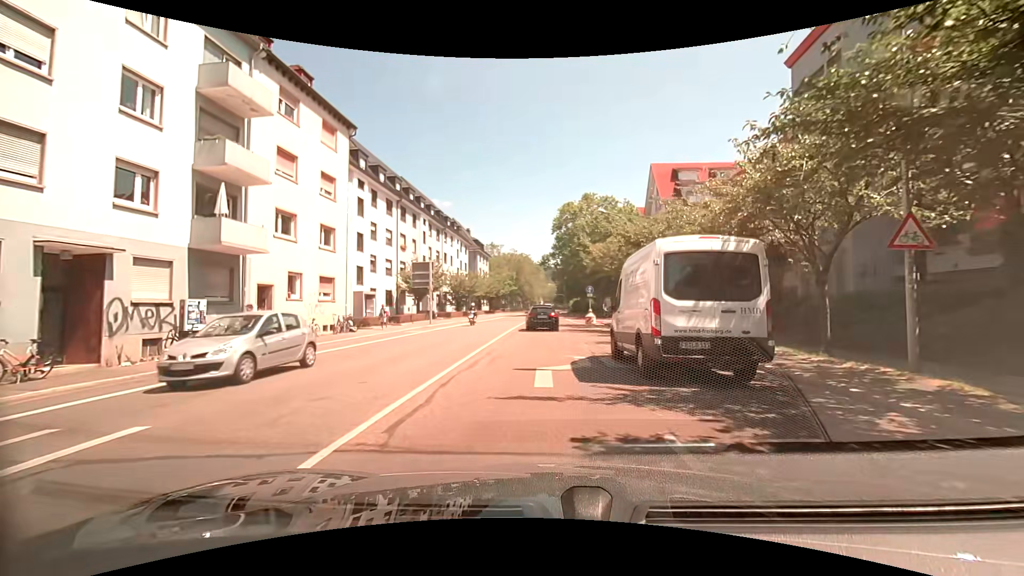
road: secondary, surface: asphalt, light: Day
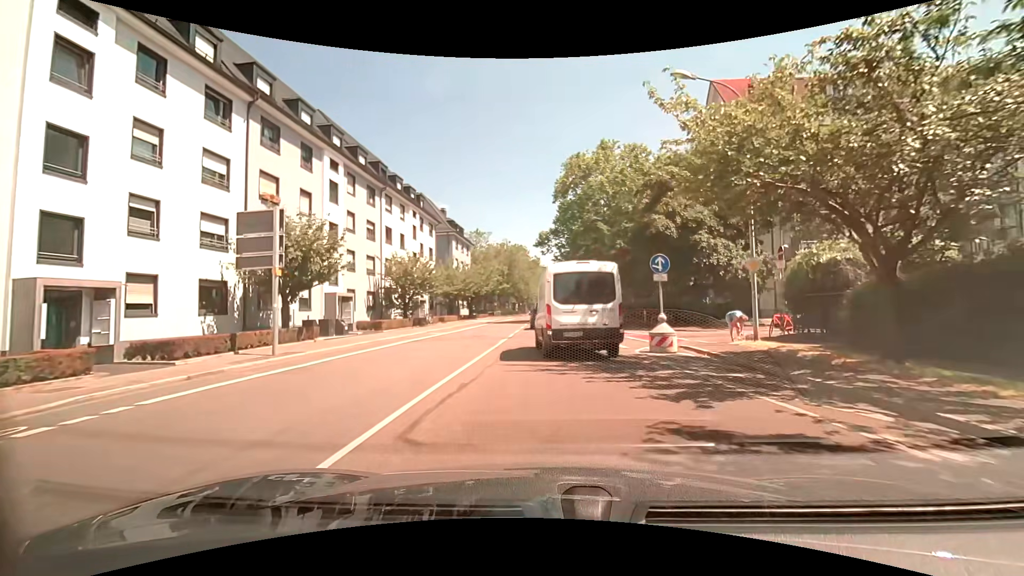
(-0.1, +24.3) m; 0°
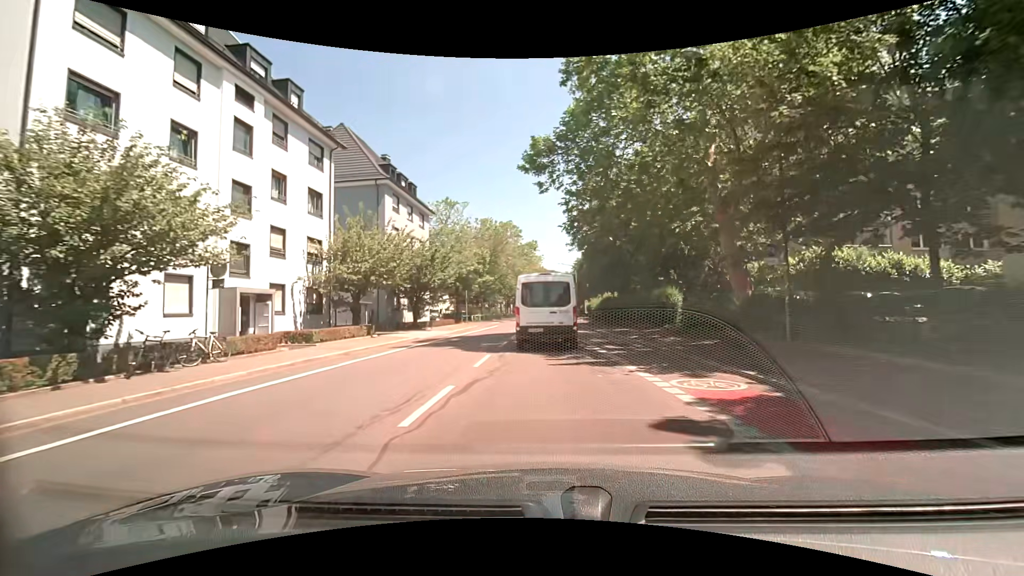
(-0.1, +29.1) m; 0°
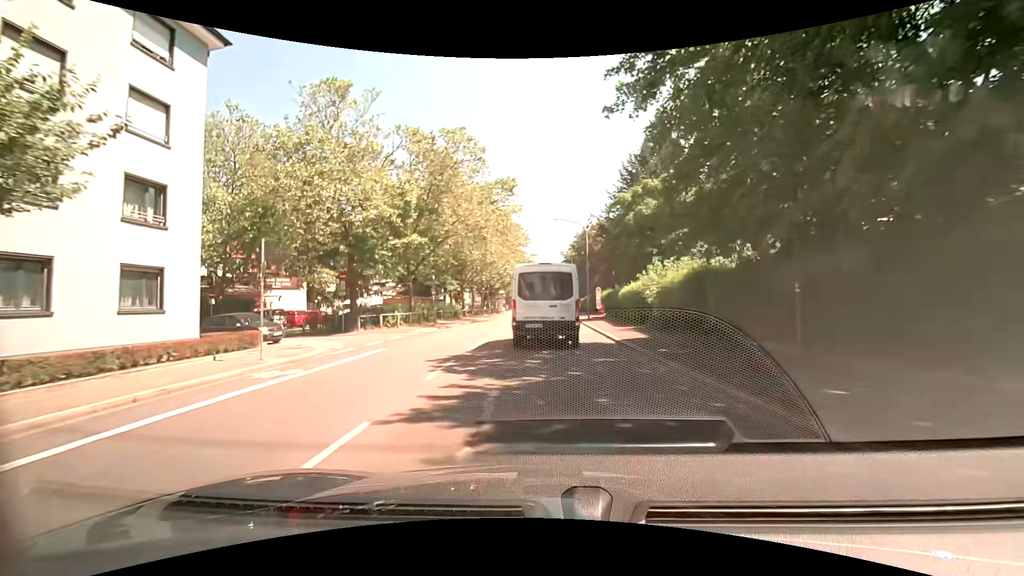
(+0.4, +33.5) m; +1°
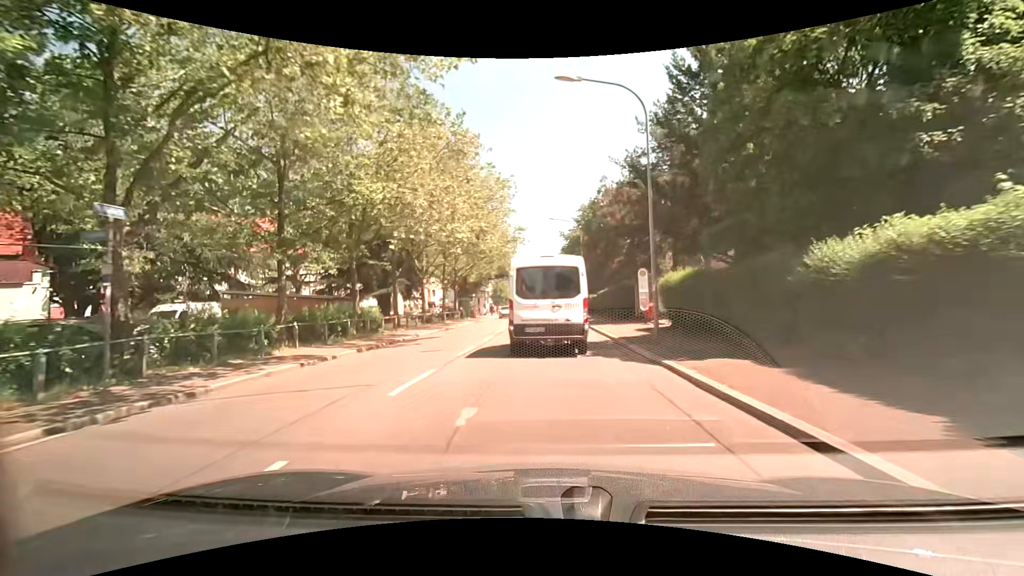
(+0.2, +25.7) m; +1°
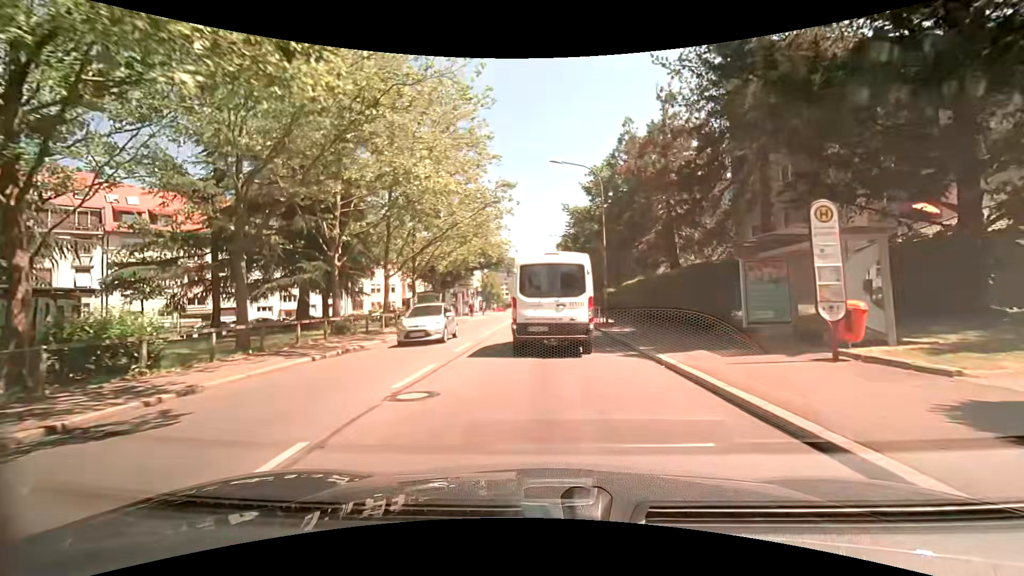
(-0.1, +17.3) m; 0°
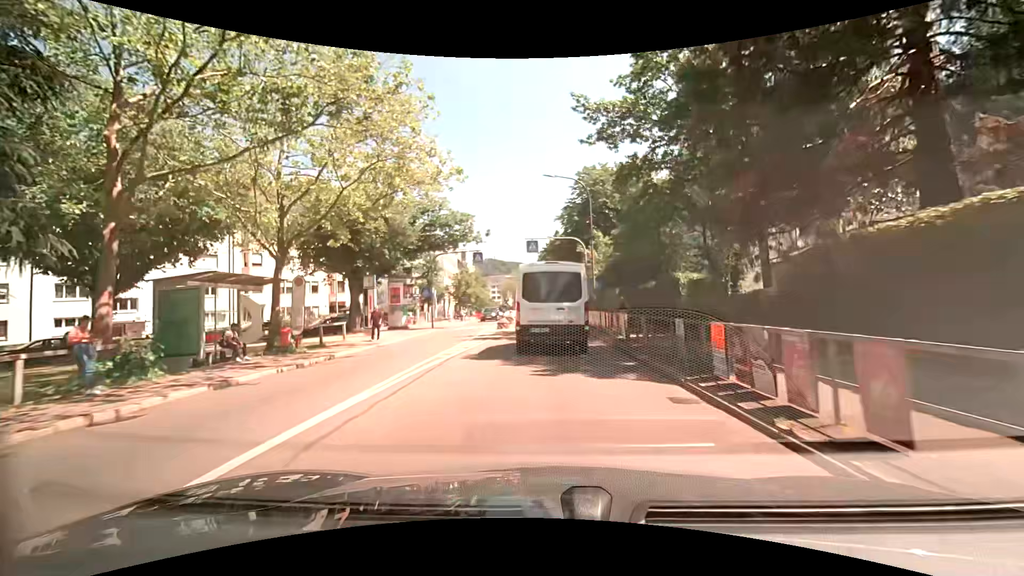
(+0.2, +27.7) m; +1°
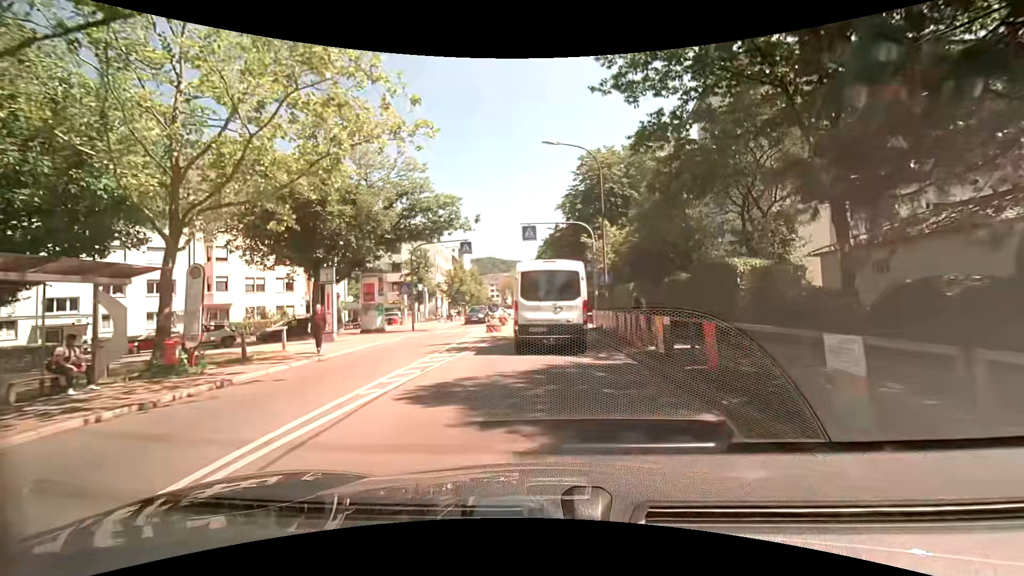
(0.0, +5.7) m; -1°
(0, +10) (0, +20) (0, +30) (0, +40) (+1, +50) (0, +60) (0, +70) (0, +80) (-1, +90) (-1, +100) m
